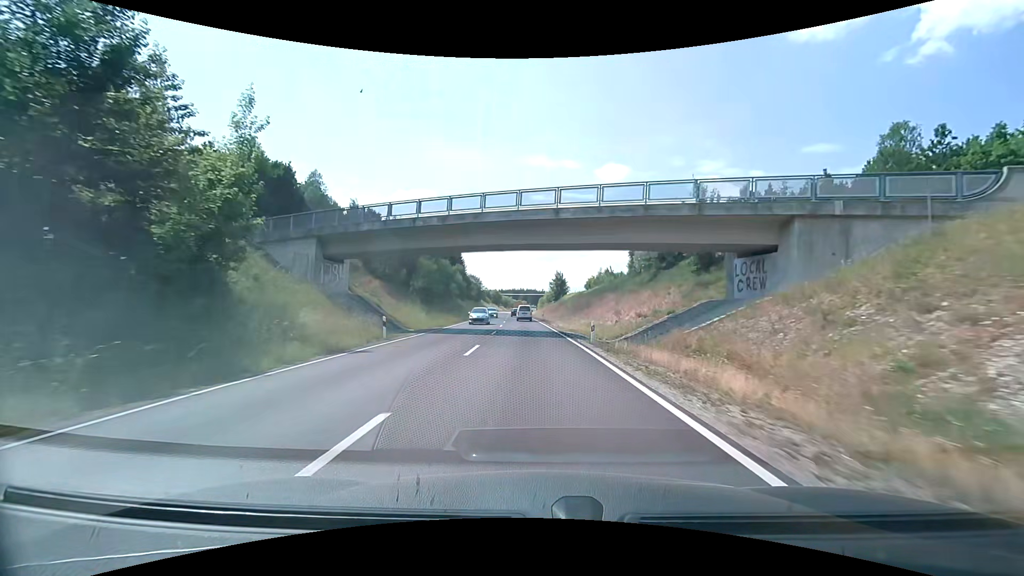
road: primary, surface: asphalt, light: Day
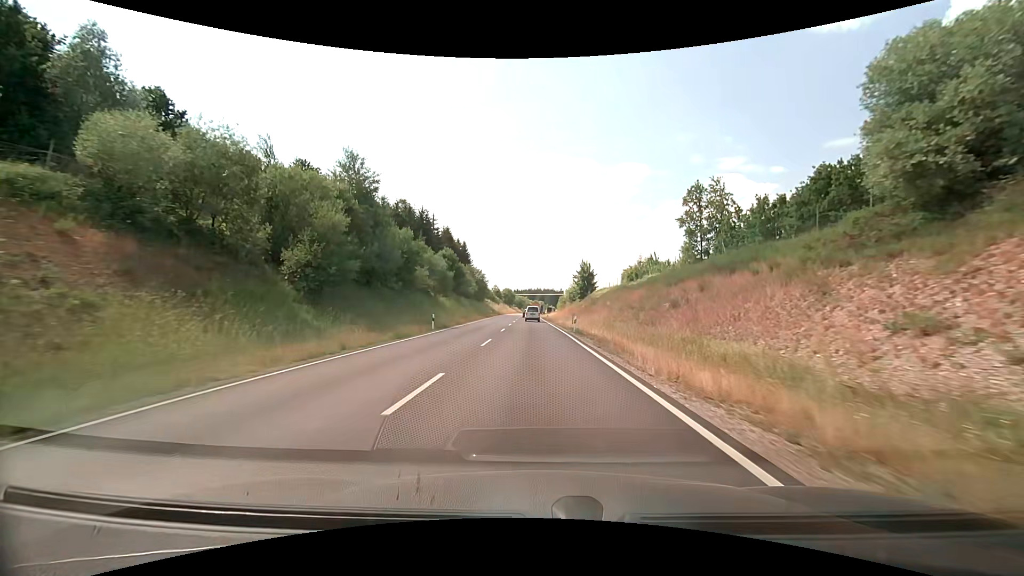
(-0.7, +32.3) m; -1°
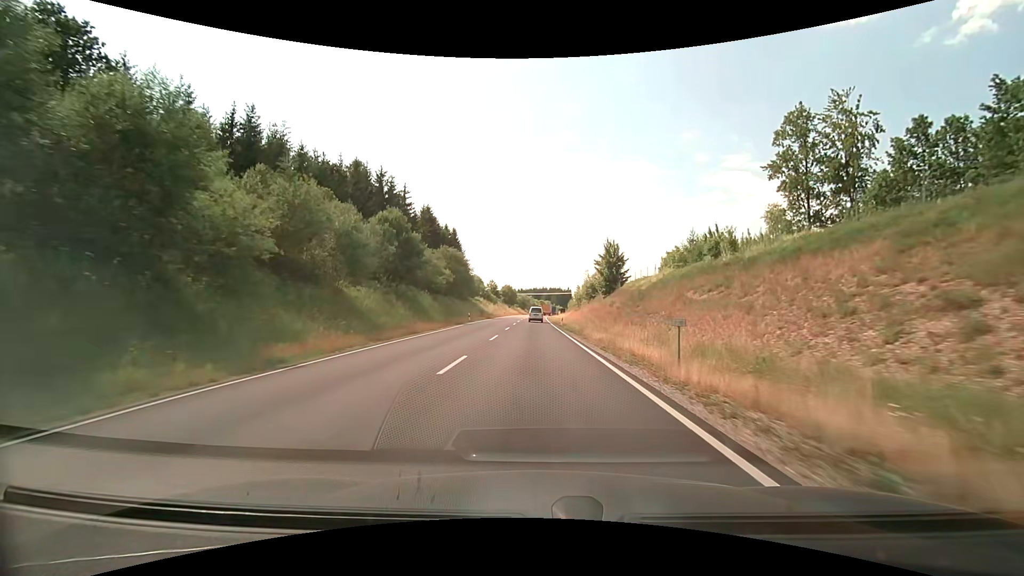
(-0.7, +32.4) m; -2°
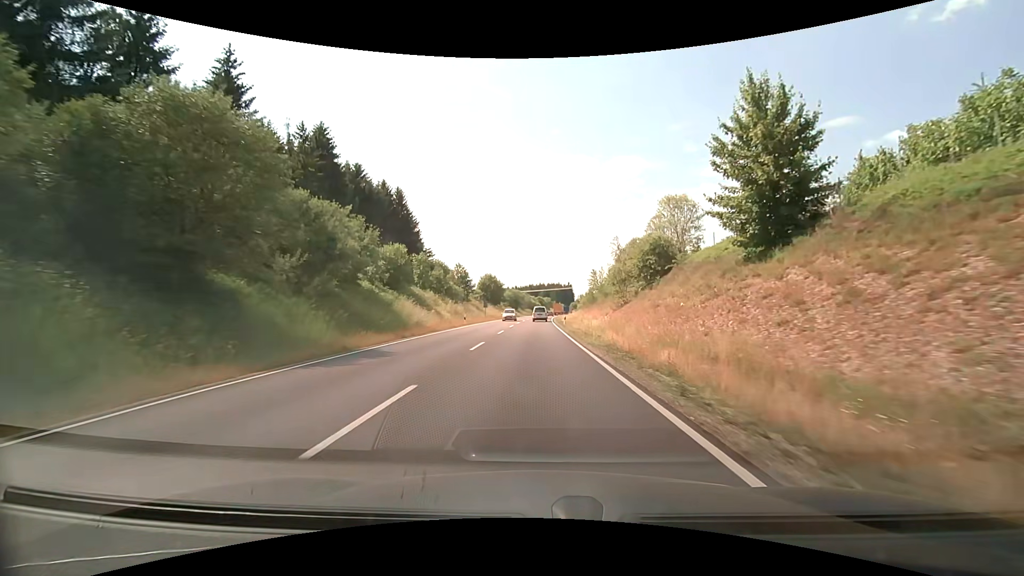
(-0.1, +54.1) m; +1°
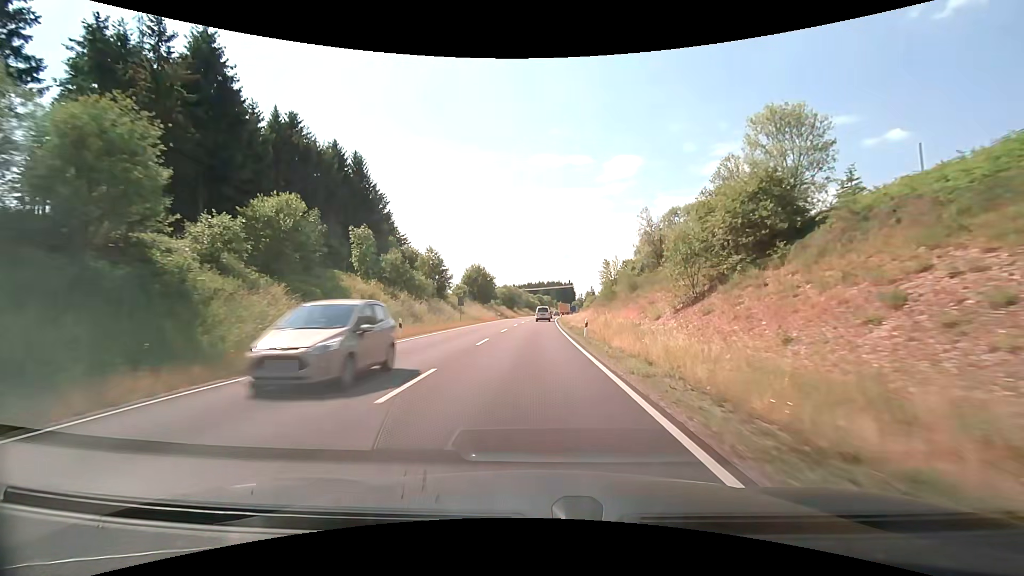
(0.0, +21.7) m; 0°
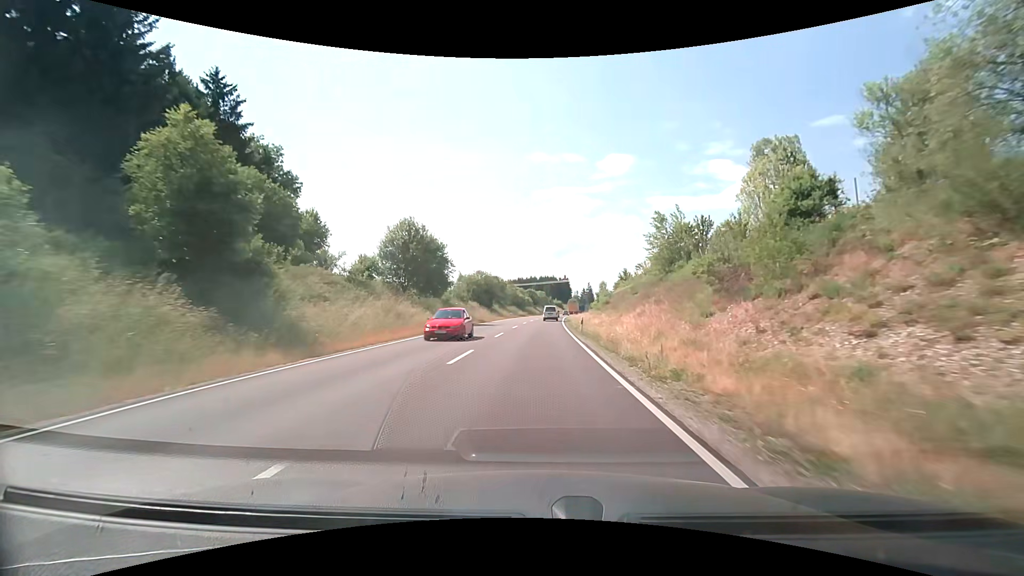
(0.0, +43.3) m; +1°
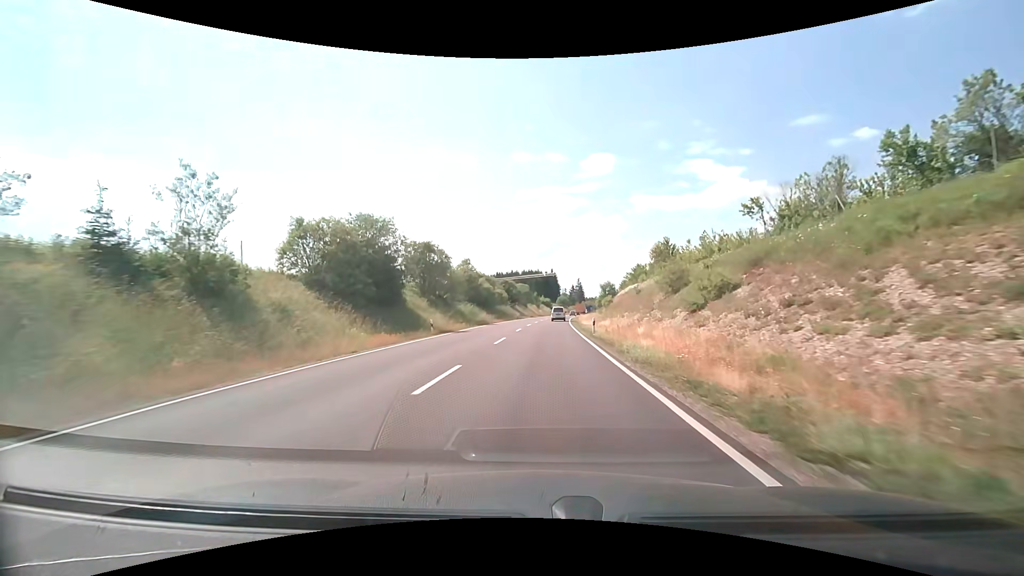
(+0.8, +52.6) m; +2°
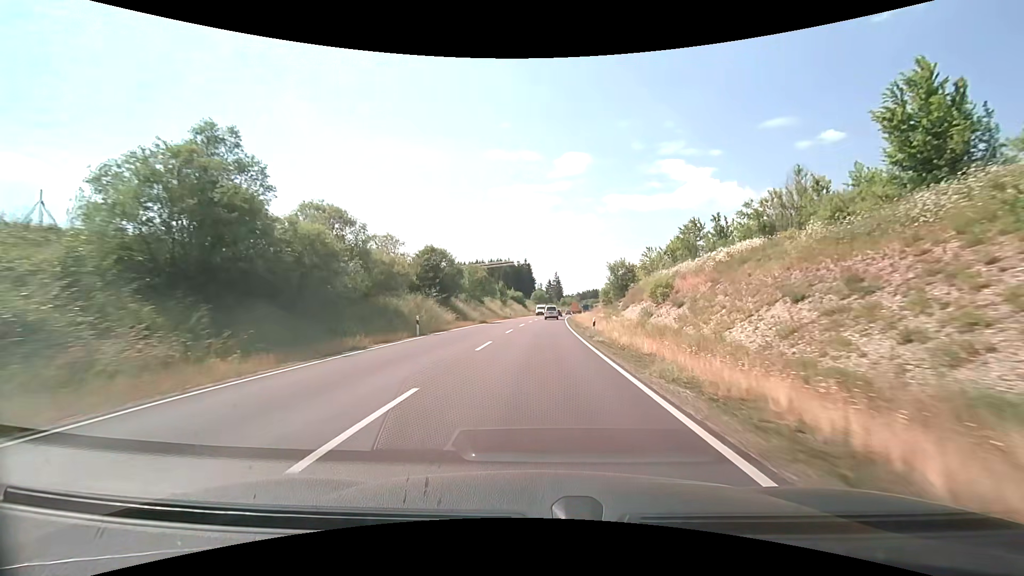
(+1.6, +52.1) m; +3°
(0, +10) (0, +20) (0, +30) (+1, +40) (+1, +50) (+2, +60) (+2, +70) (+3, +80) (+3, +90) (+4, +100) m
